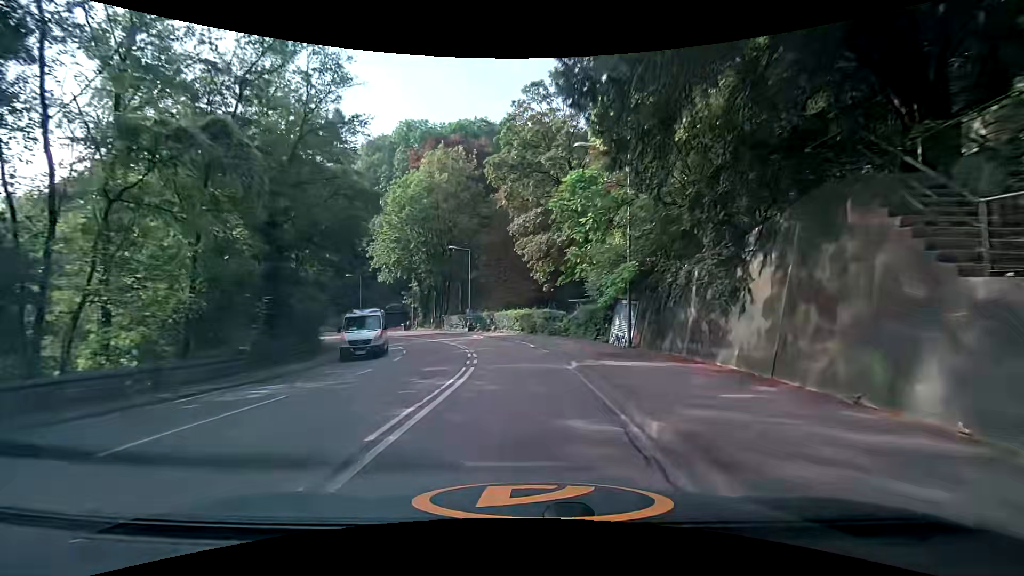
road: secondary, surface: asphalt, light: Day
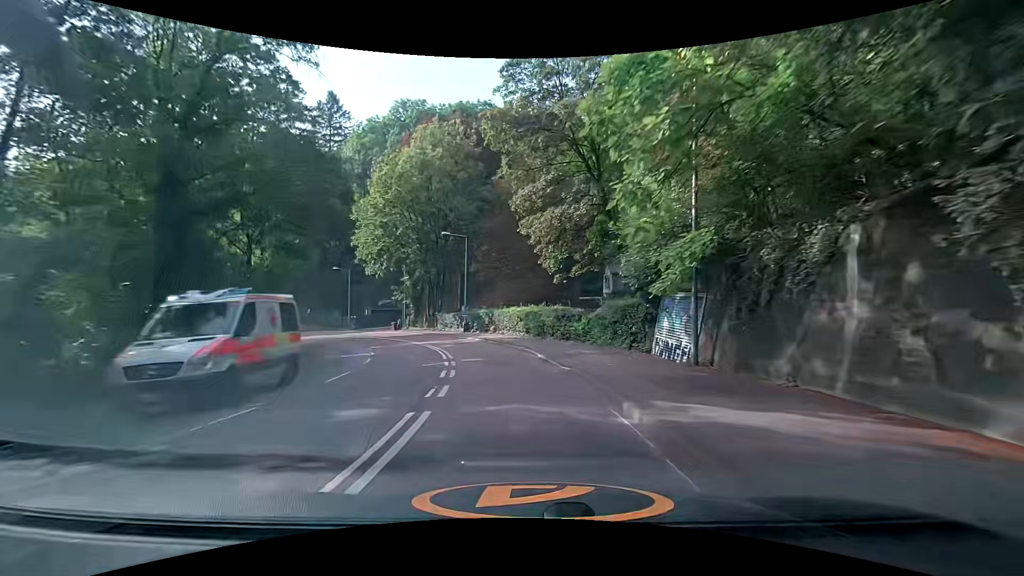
(0.0, +7.2) m; +1°
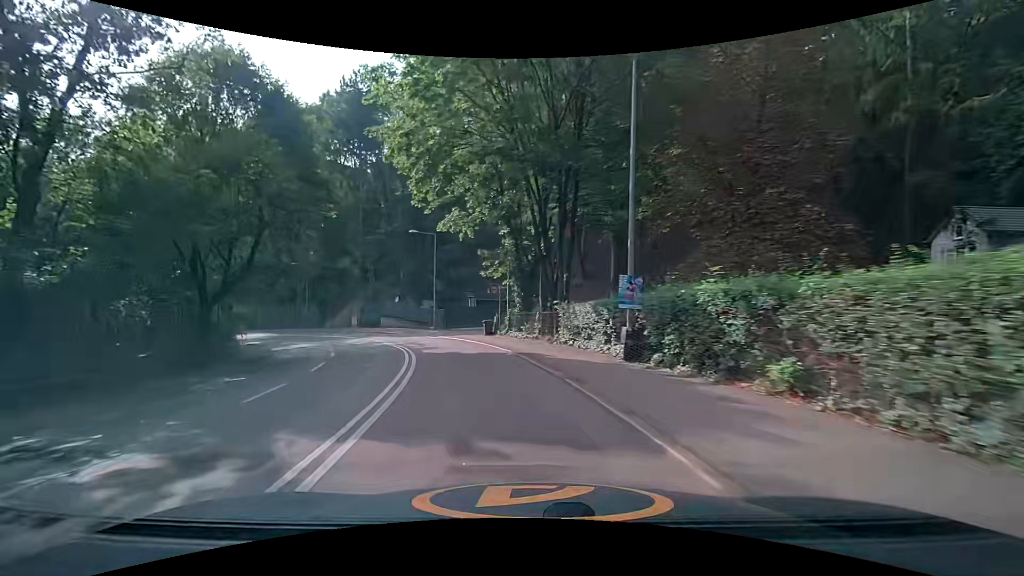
(-3.8, +28.4) m; -17°
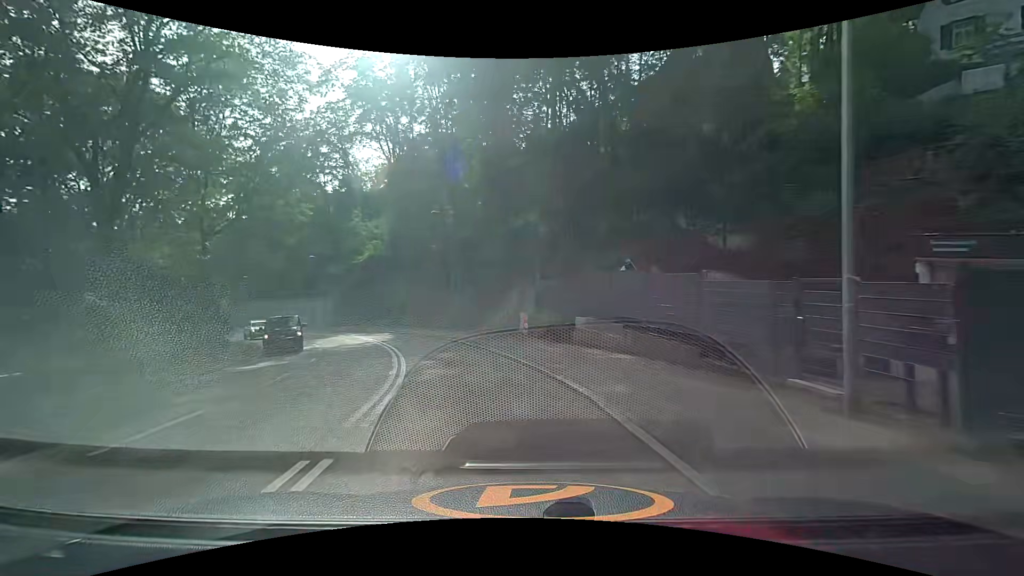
(-8.6, +34.4) m; -26°
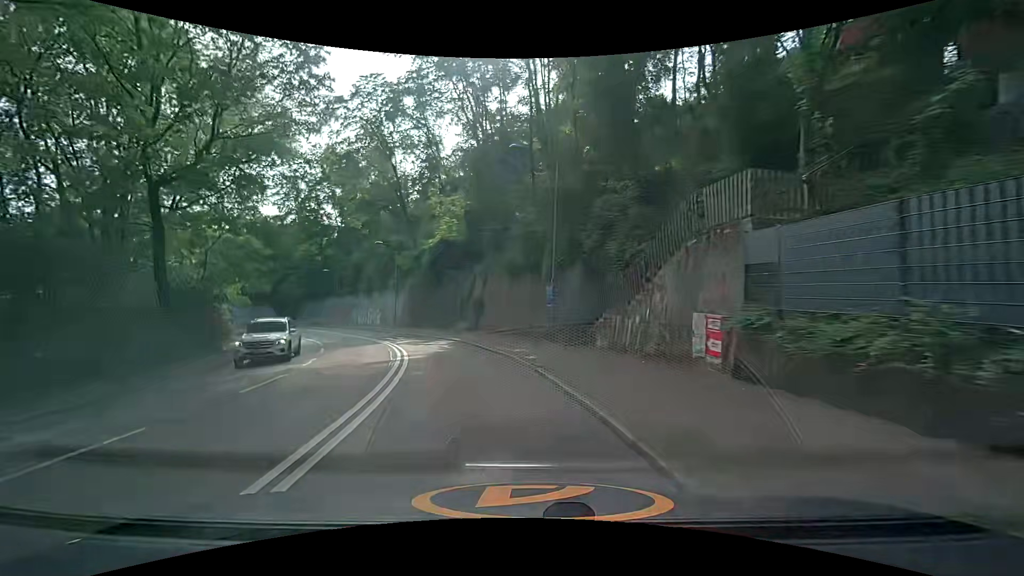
(-1.4, +14.2) m; -11°
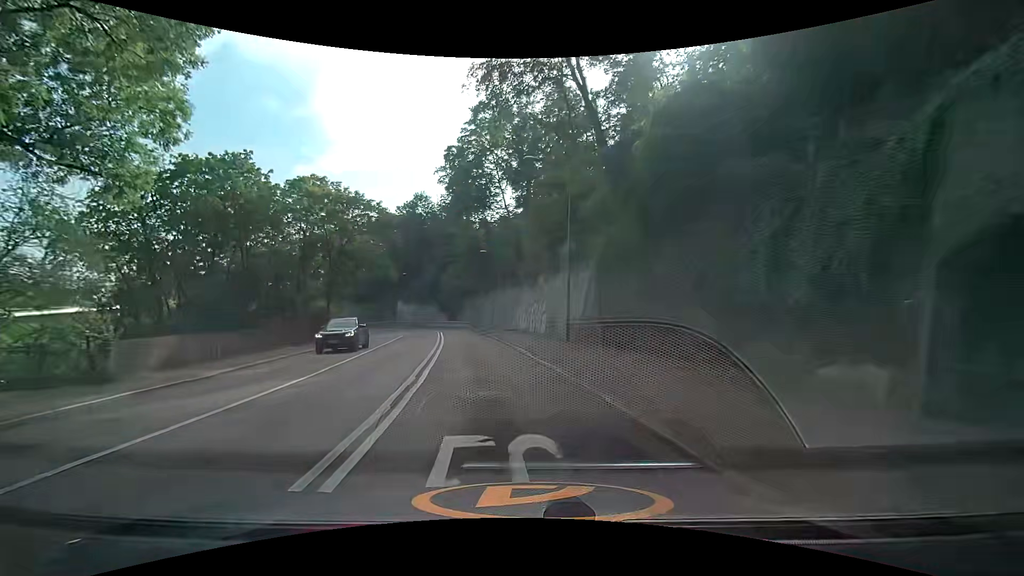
(-6.1, +27.7) m; -22°
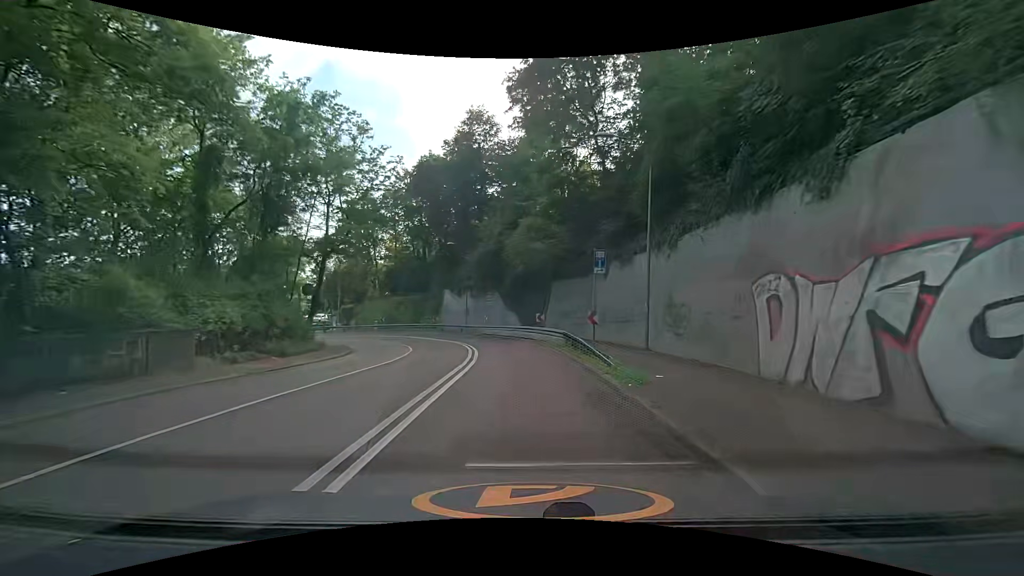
(-4.6, +34.6) m; -10°
